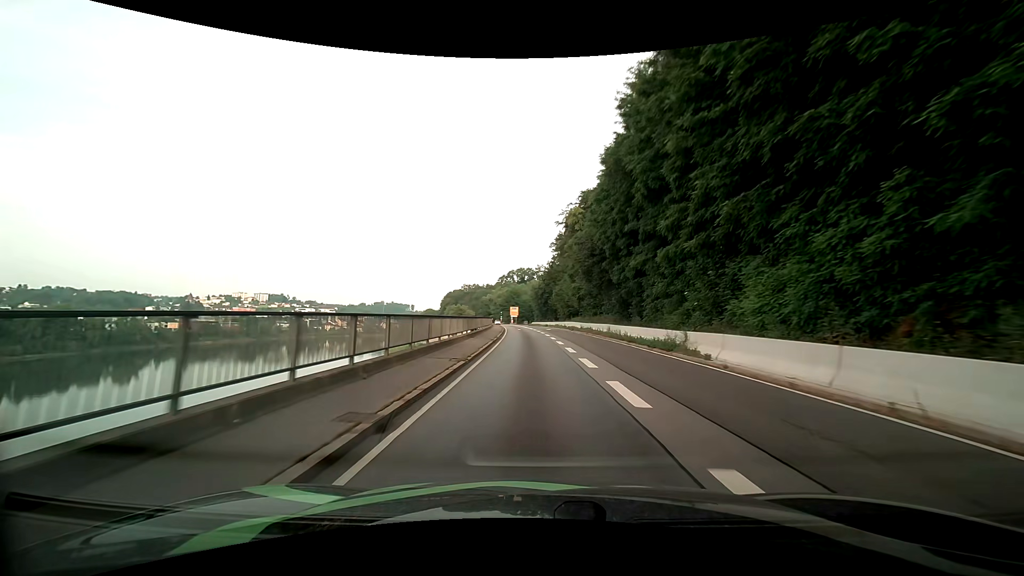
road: primary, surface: asphalt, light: Day
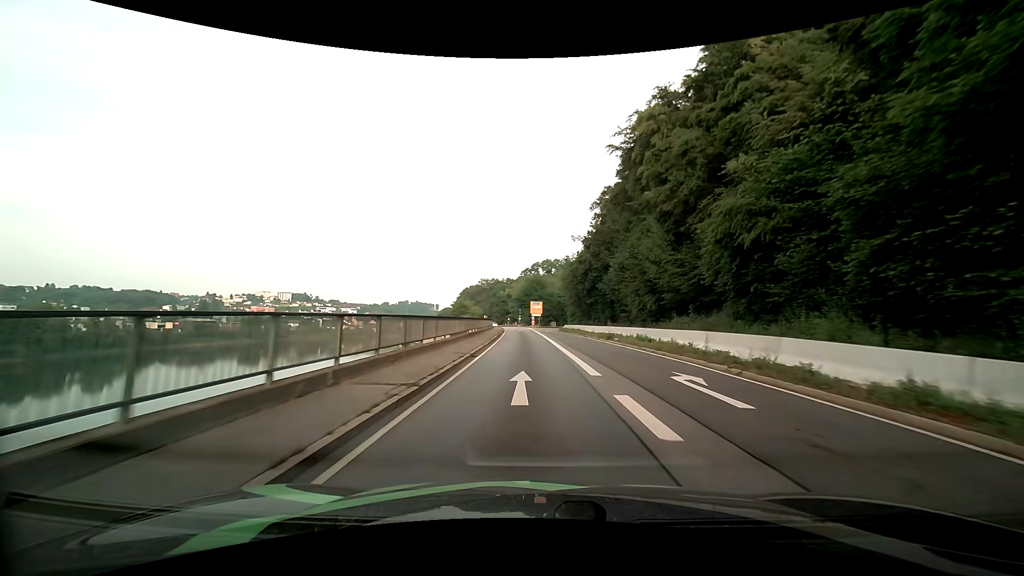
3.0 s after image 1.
(-1.2, +49.9) m; -3°
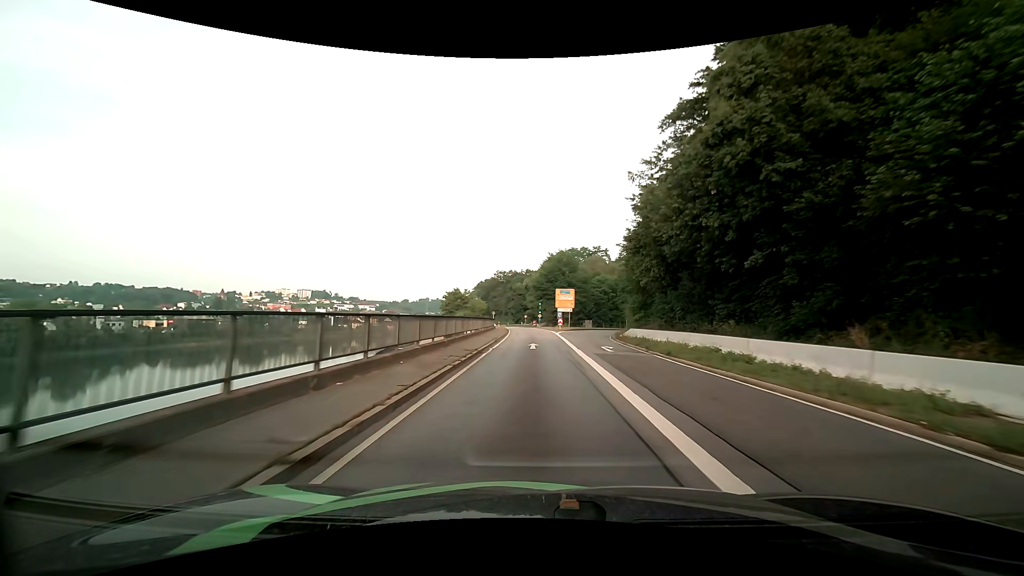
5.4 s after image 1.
(-0.9, +38.8) m; -3°
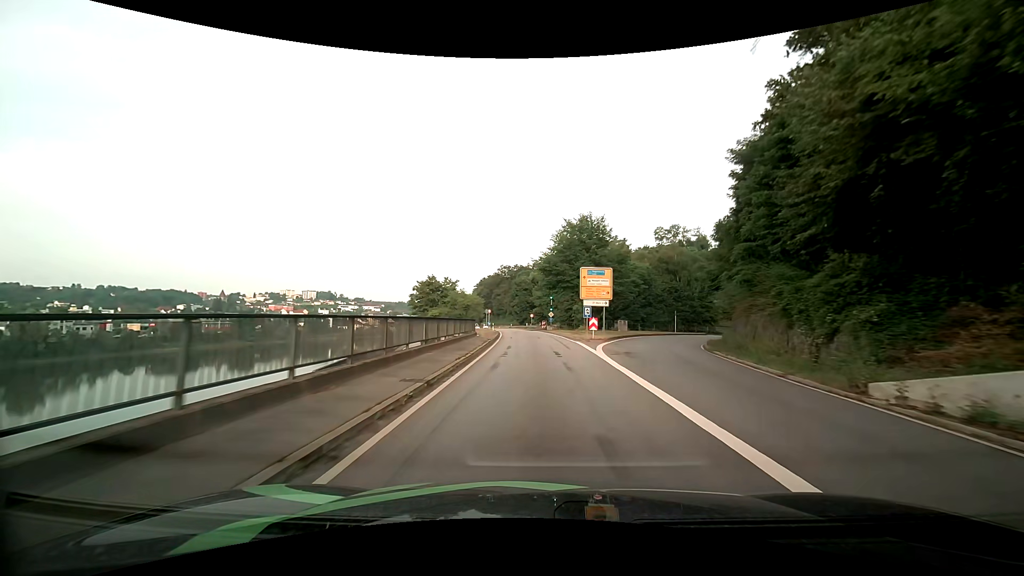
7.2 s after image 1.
(-0.2, +28.5) m; -1°
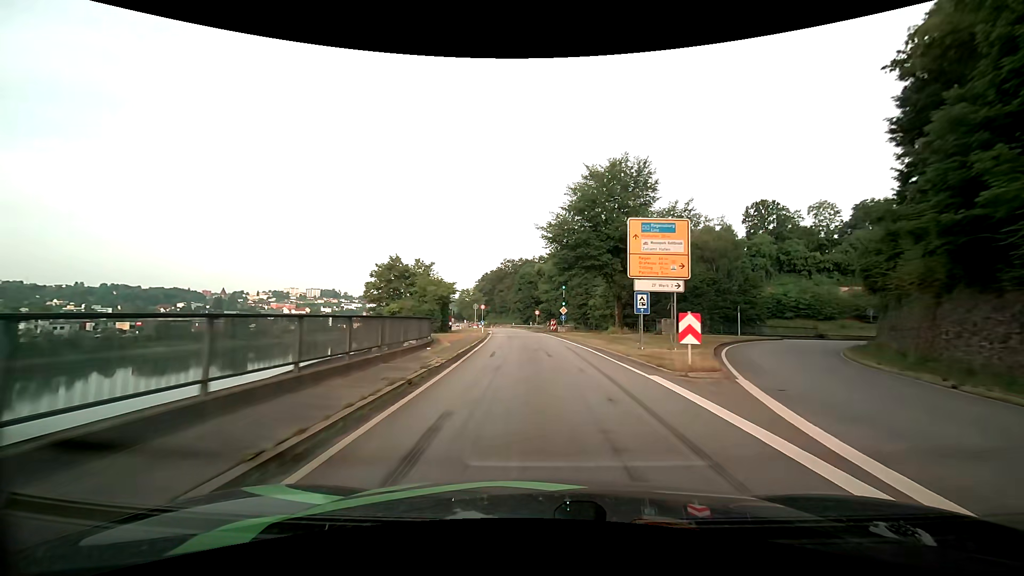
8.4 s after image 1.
(-0.1, +19.4) m; -1°
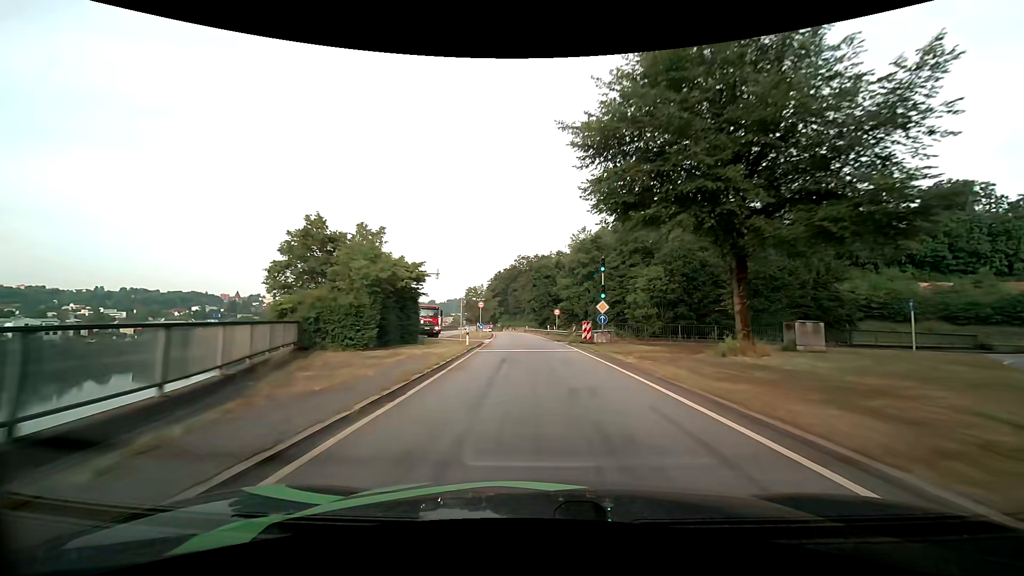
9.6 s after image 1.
(-0.2, +19.8) m; -2°
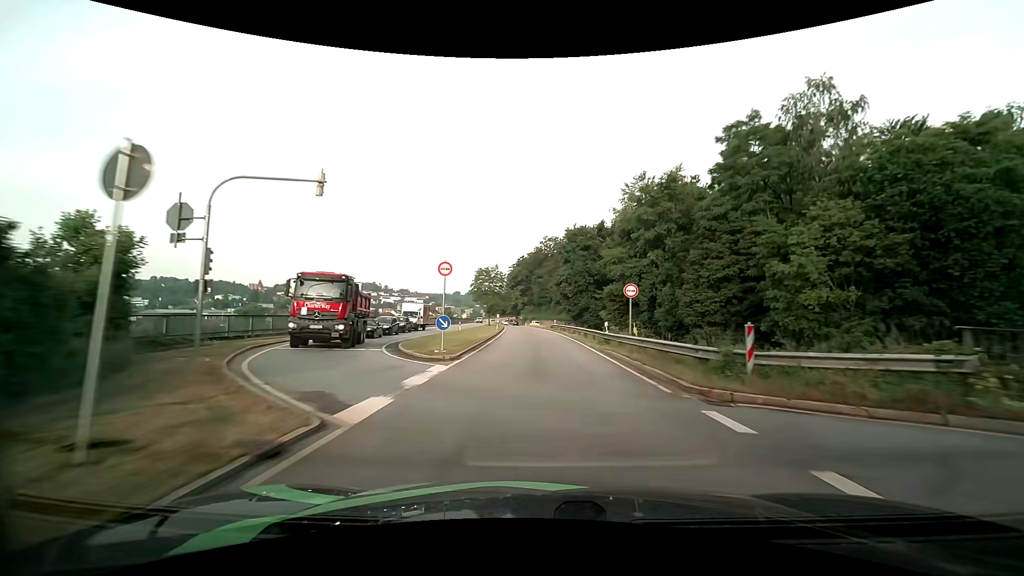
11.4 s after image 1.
(-0.9, +29.9) m; -3°
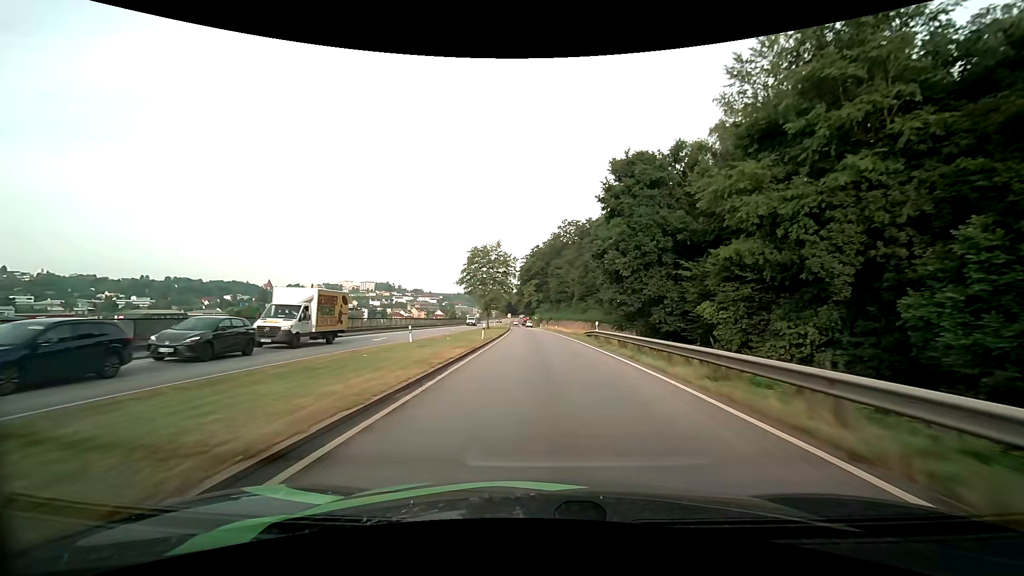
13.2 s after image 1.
(-0.5, +30.0) m; -2°
(0, +10) (0, +20) (0, +30) (-1, +40) (-1, +50) (-1, +60) (-2, +70) (-2, +80) (-3, +90) (-3, +100) m
